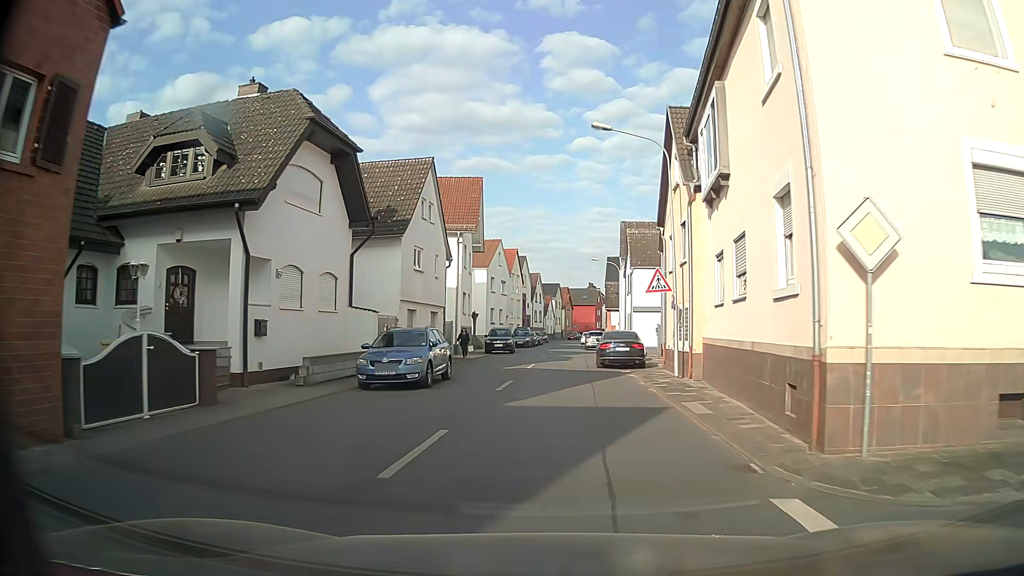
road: tertiary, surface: asphalt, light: Day
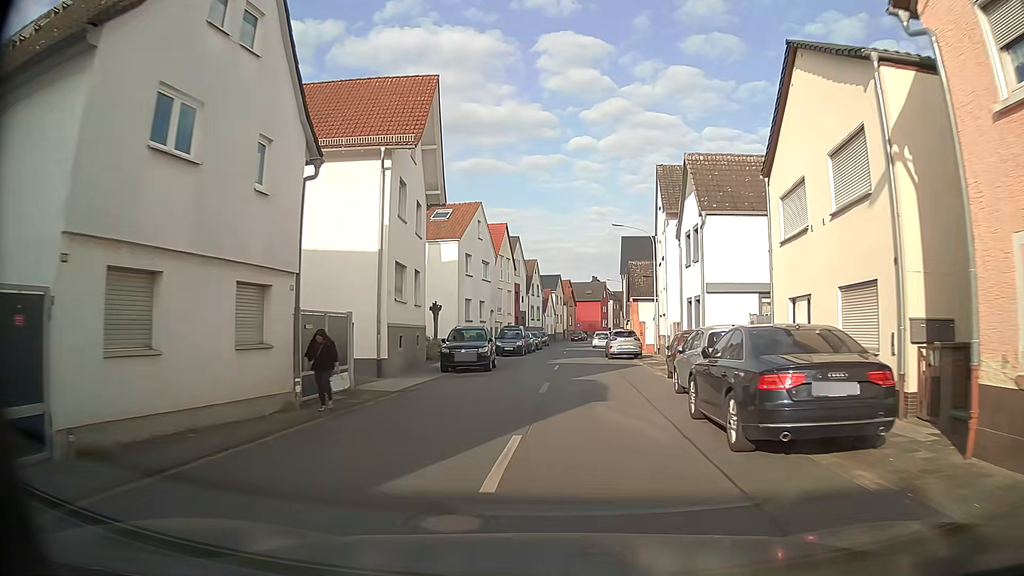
(0.0, +19.0) m; +1°
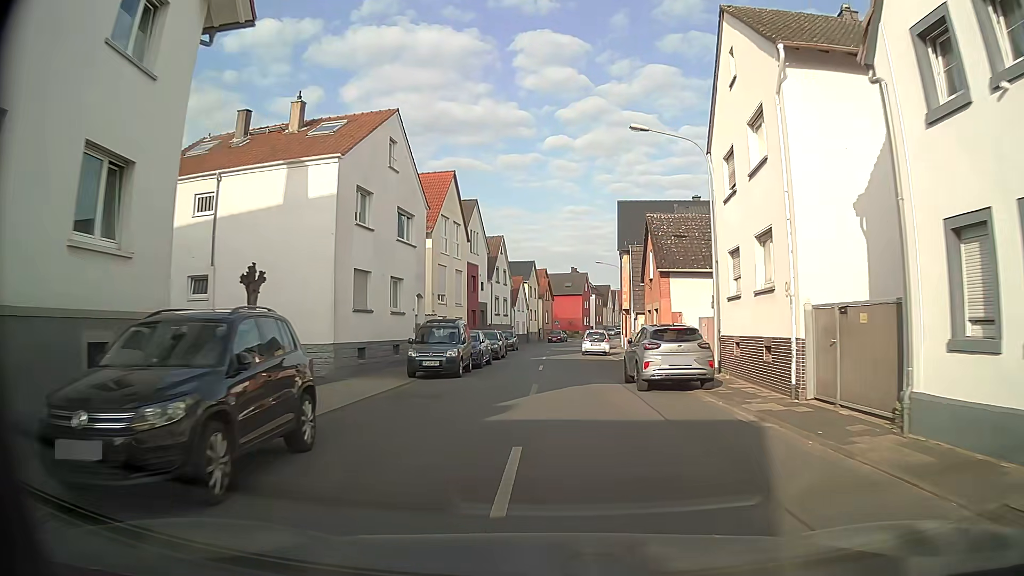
(+0.3, +19.4) m; +2°
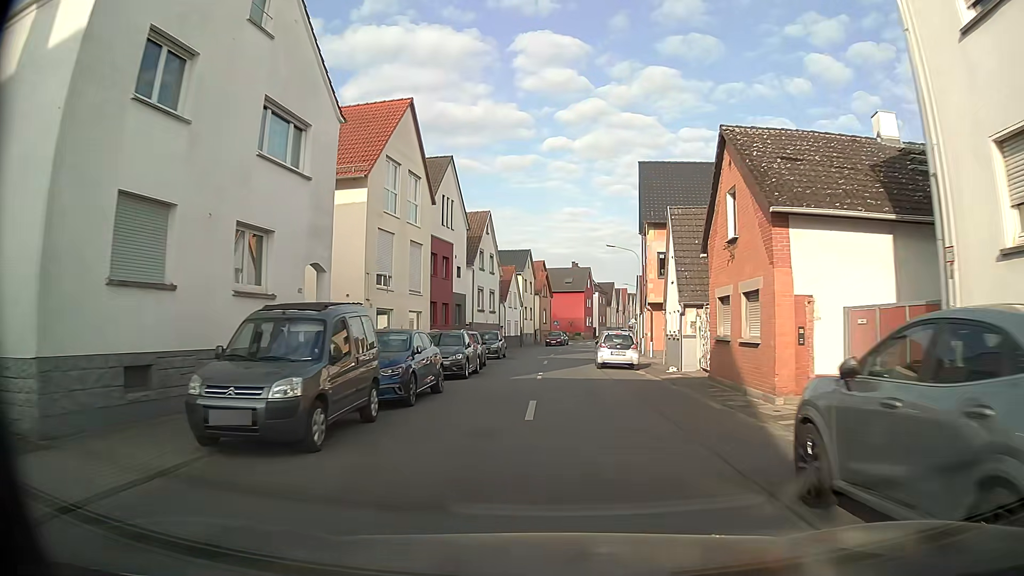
(-0.1, +13.1) m; +1°
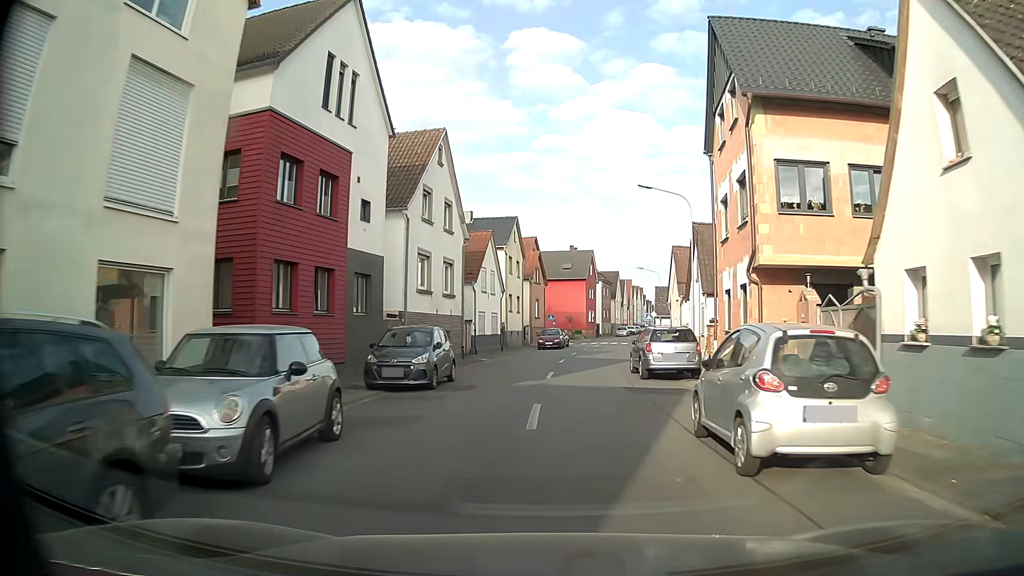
(0.0, +19.7) m; +1°
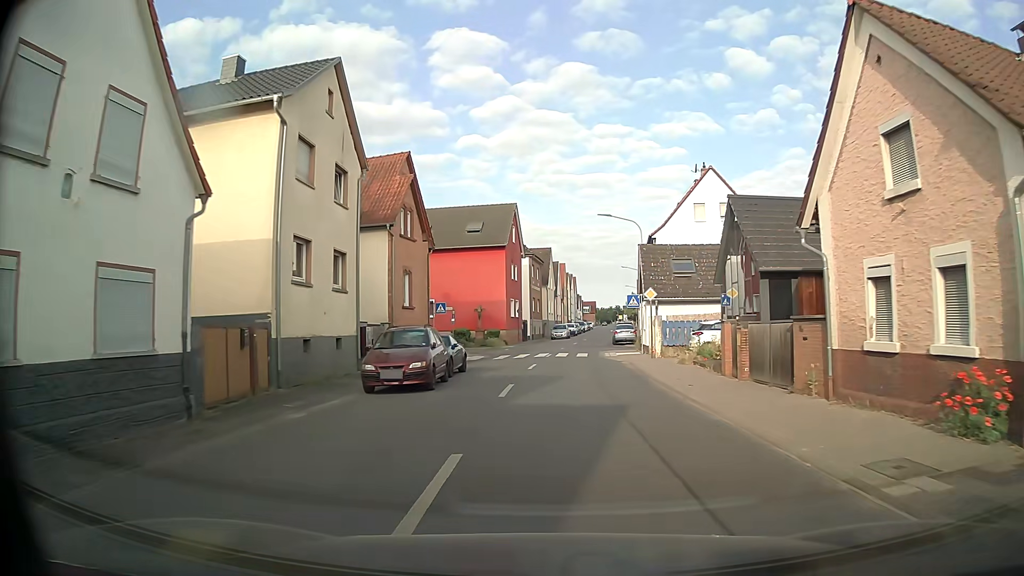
(+1.5, +32.4) m; +6°
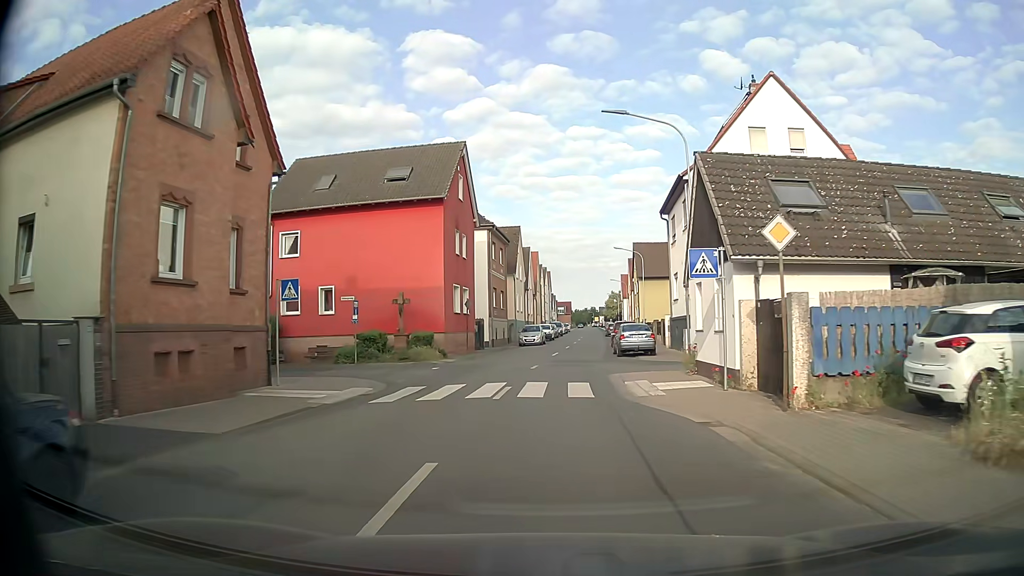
(+0.4, +18.9) m; +2°
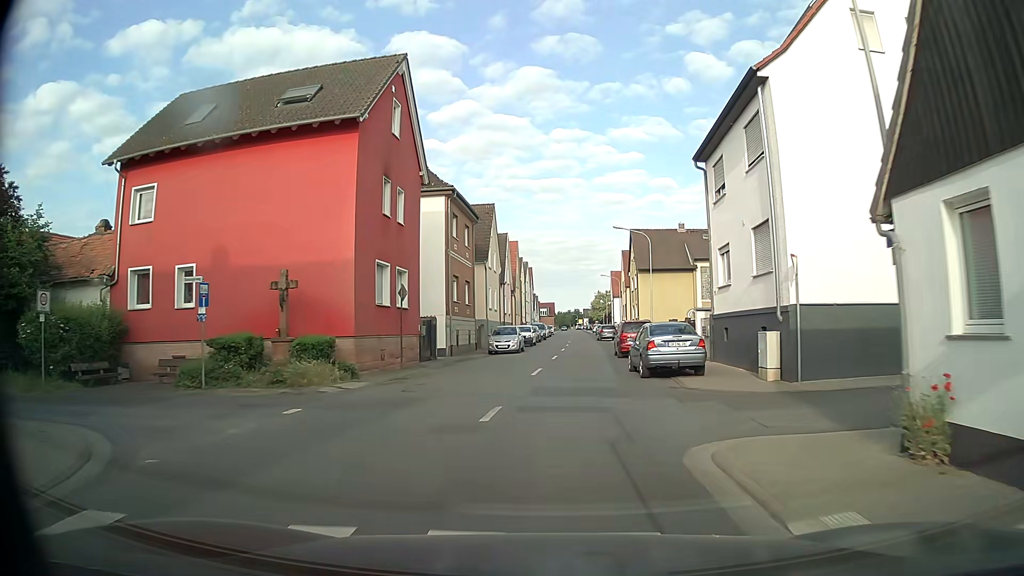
(+0.2, +12.4) m; +1°
(0, +10) (0, +20) (+1, +30) (+2, +40) (+2, +50) (+3, +60) (+3, +70) (+4, +80) (+4, +90) (+5, +100) m
